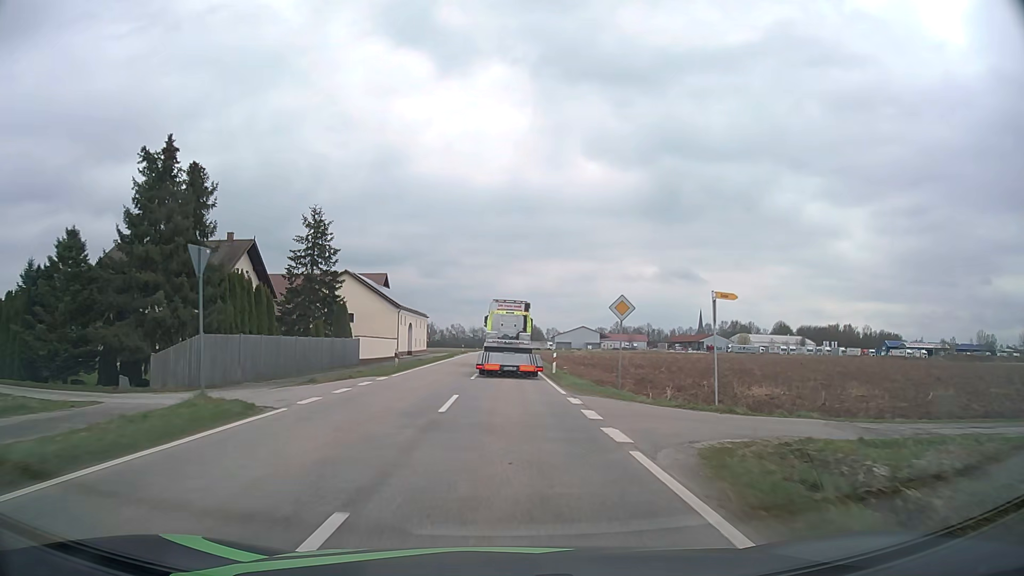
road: tertiary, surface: asphalt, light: Day
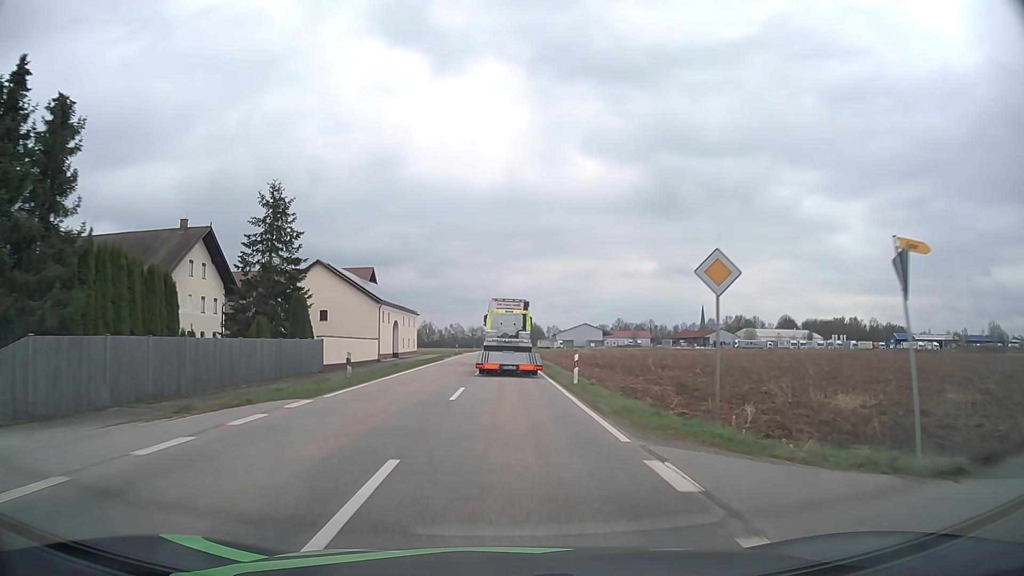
(0.0, +9.7) m; 0°
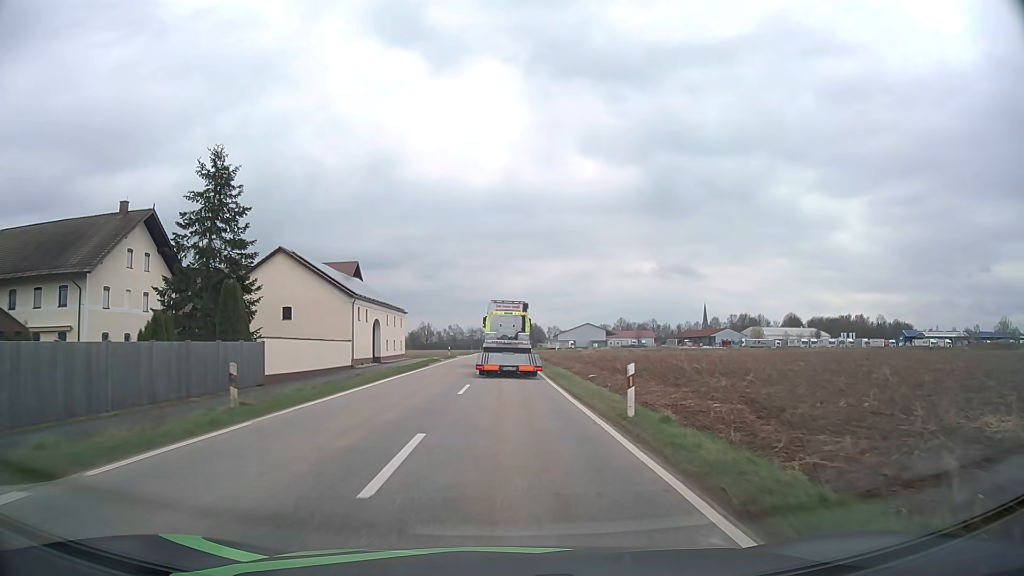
(0.0, +9.7) m; 0°
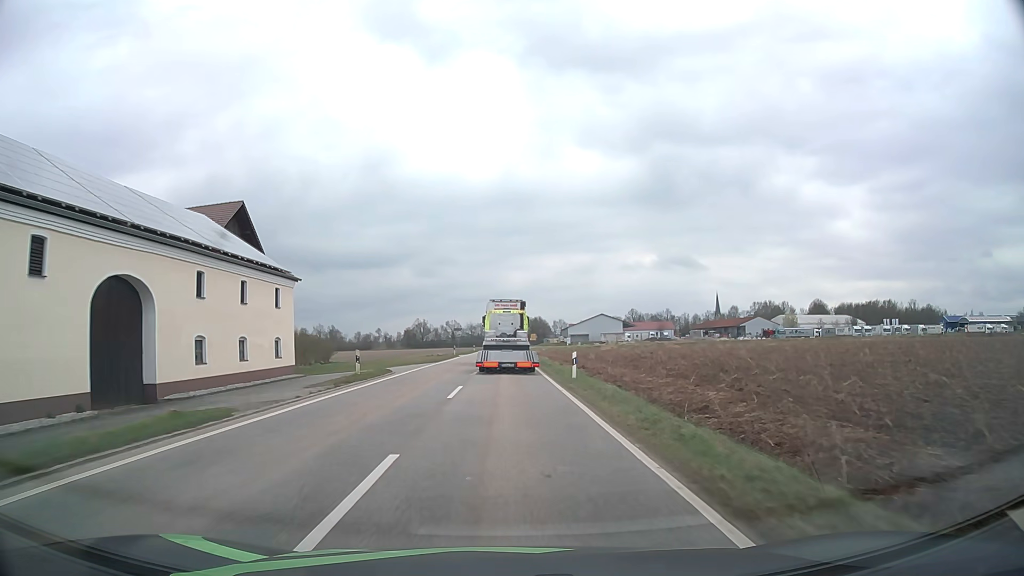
(+0.1, +38.3) m; 0°
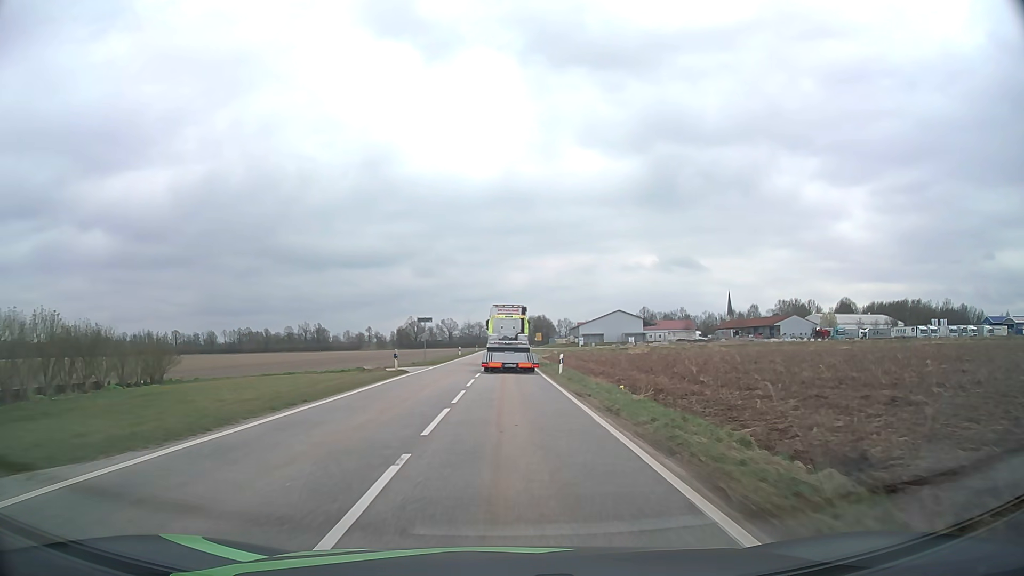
(-0.2, +36.7) m; 0°
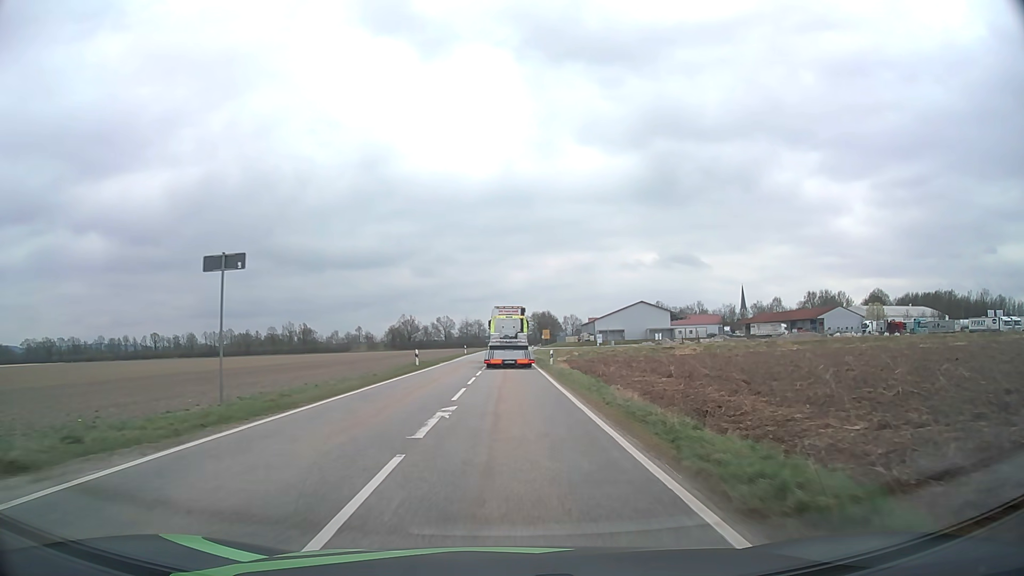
(+0.3, +35.7) m; 0°
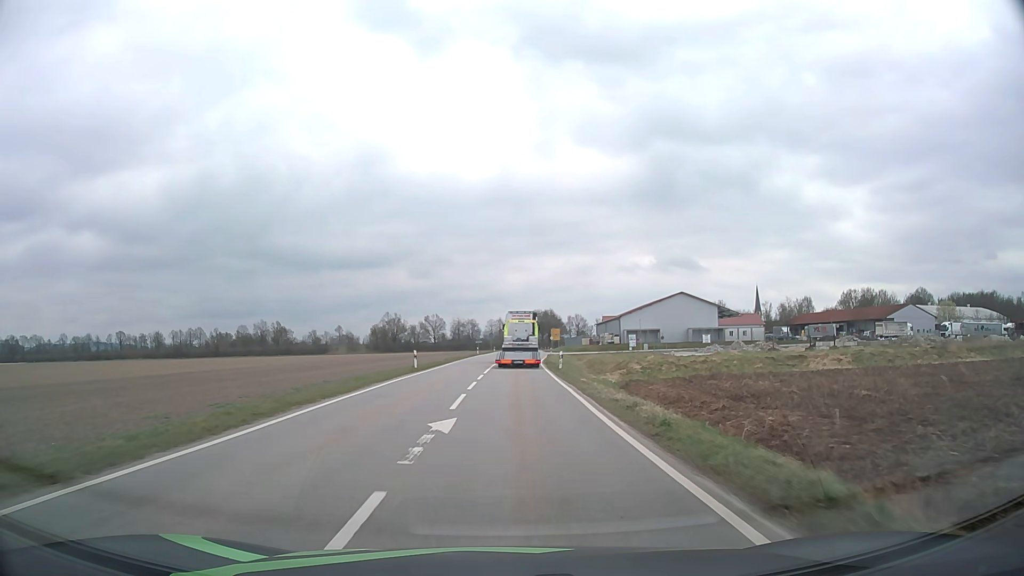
(-0.1, +44.2) m; 0°
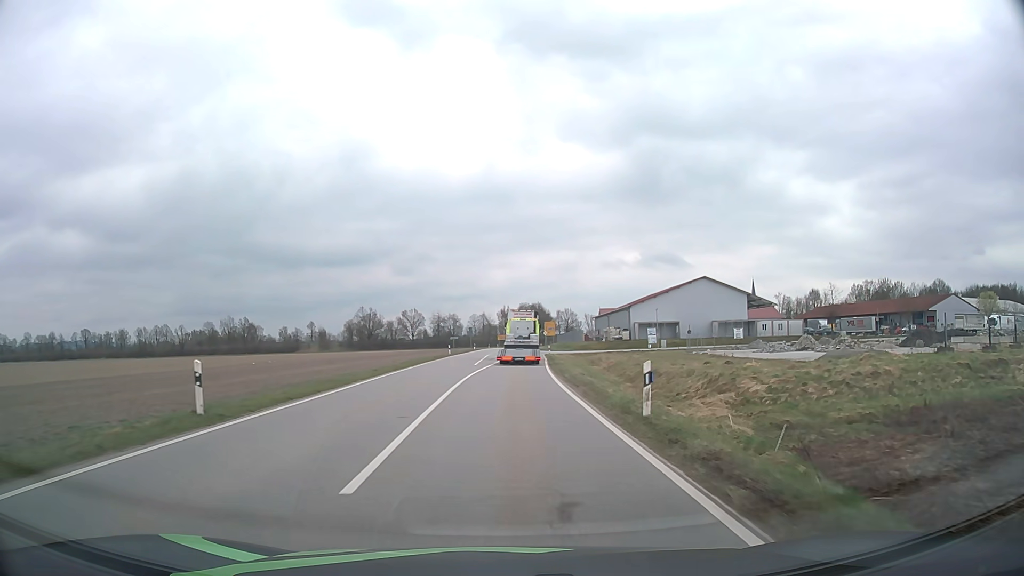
(+0.3, +26.1) m; +1°
(0, +10) (0, +20) (0, +30) (+1, +40) (+1, +50) (+2, +60) (+2, +70) (+2, +80) (+3, +90) (+3, +100) m
